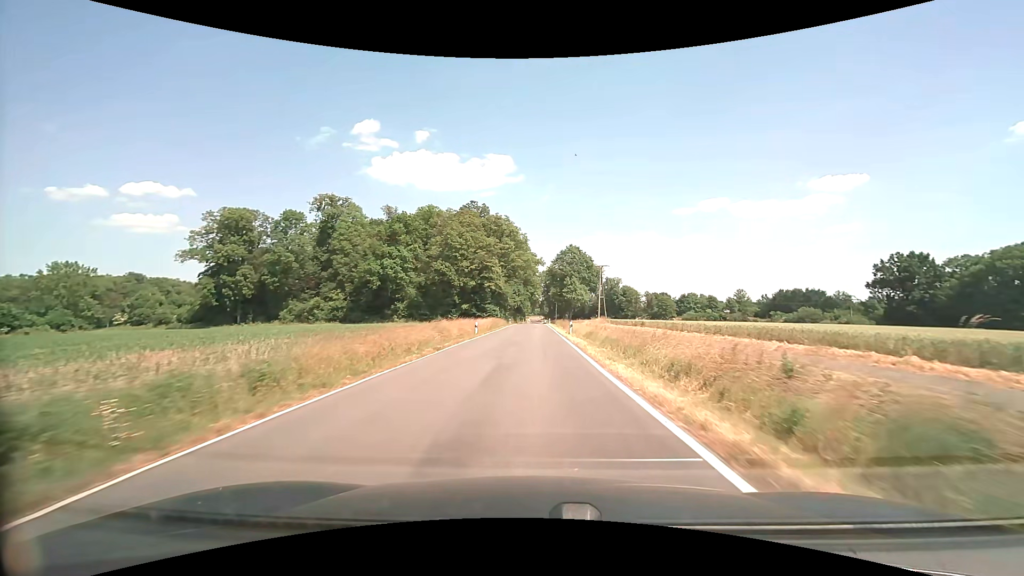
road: tertiary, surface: asphalt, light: Day
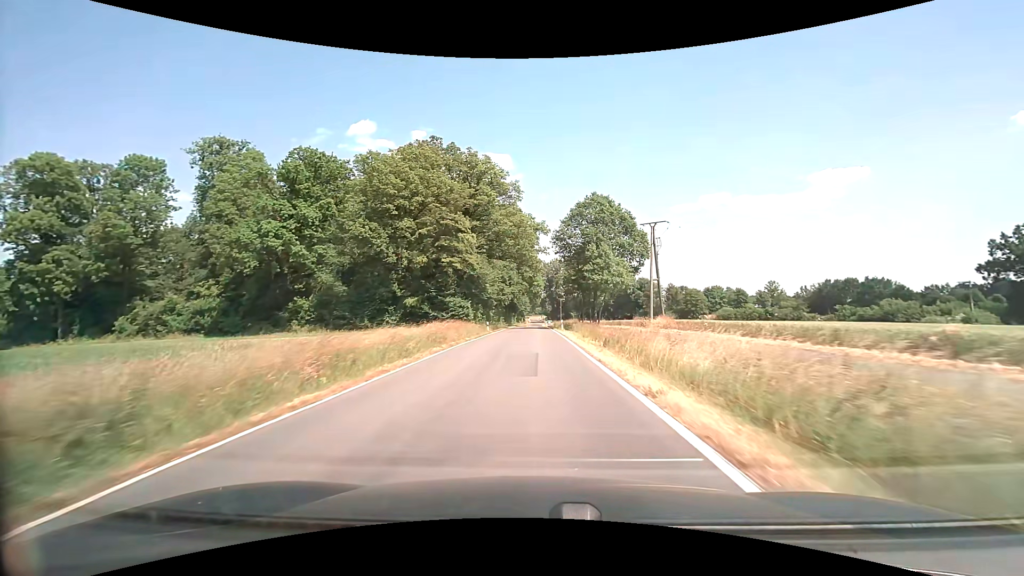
(+0.3, +42.0) m; 0°
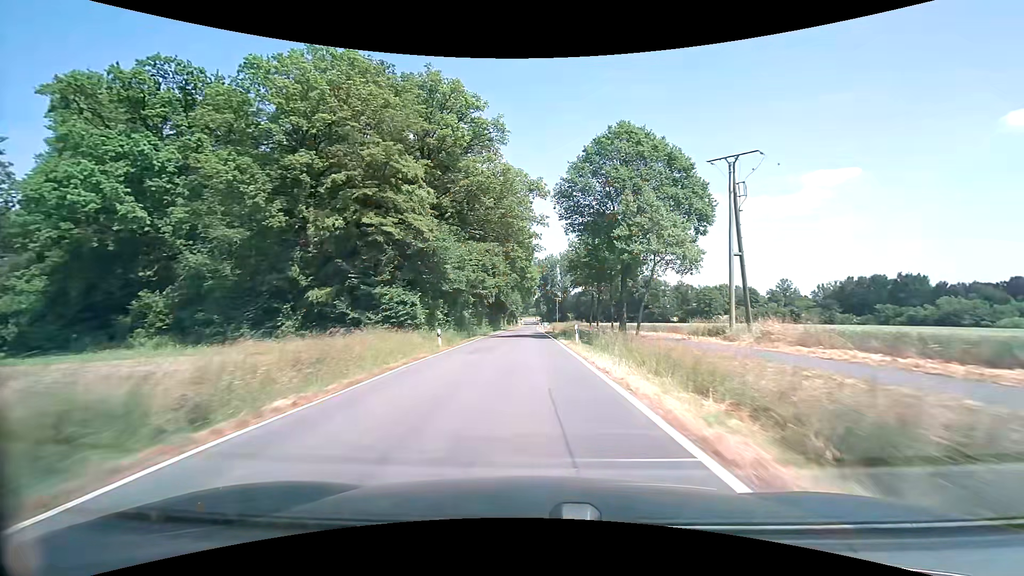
(+0.1, +22.1) m; +1°
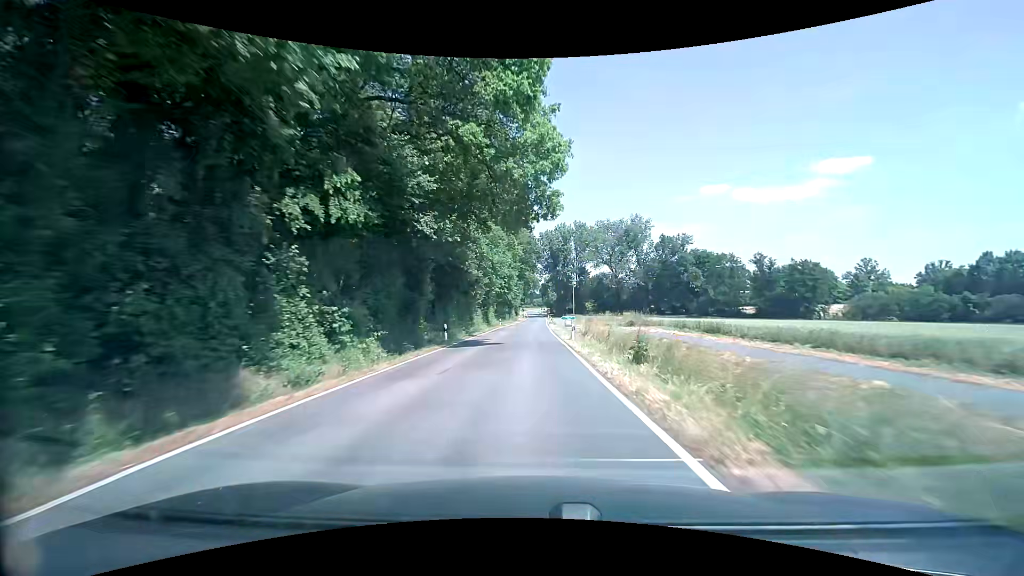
(-0.3, +58.0) m; 0°
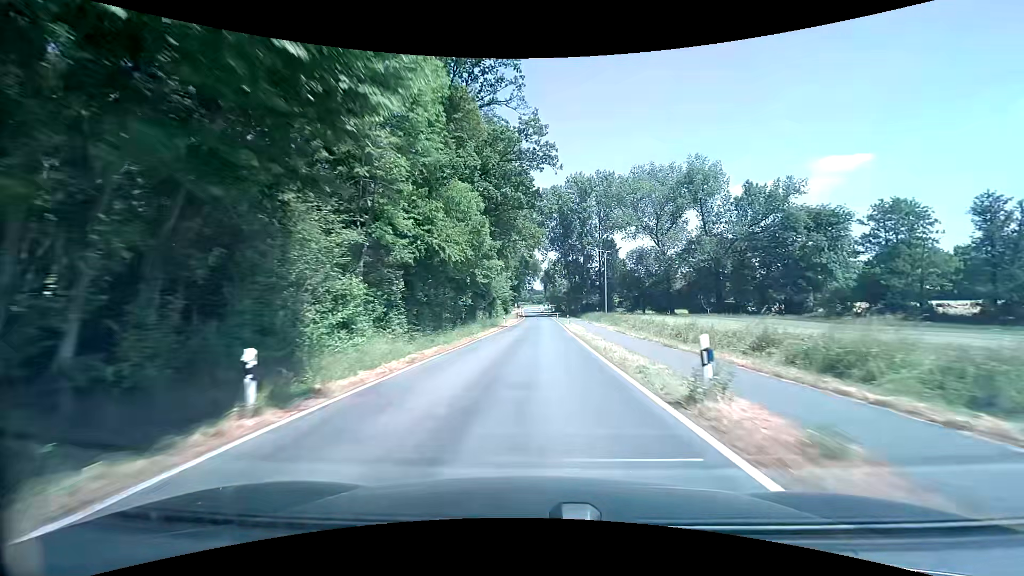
(-0.3, +60.3) m; 0°
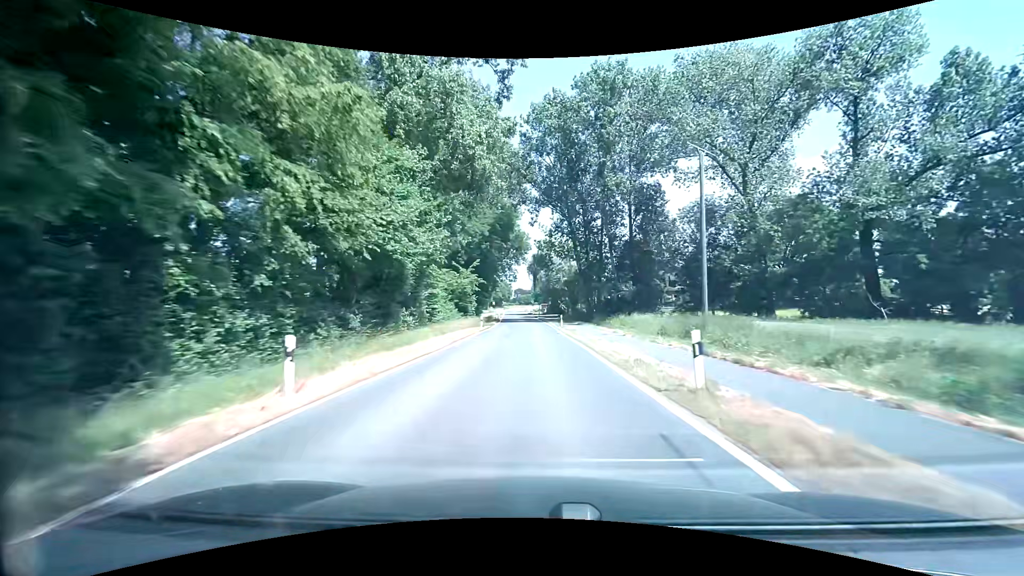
(+0.8, +48.0) m; +2°
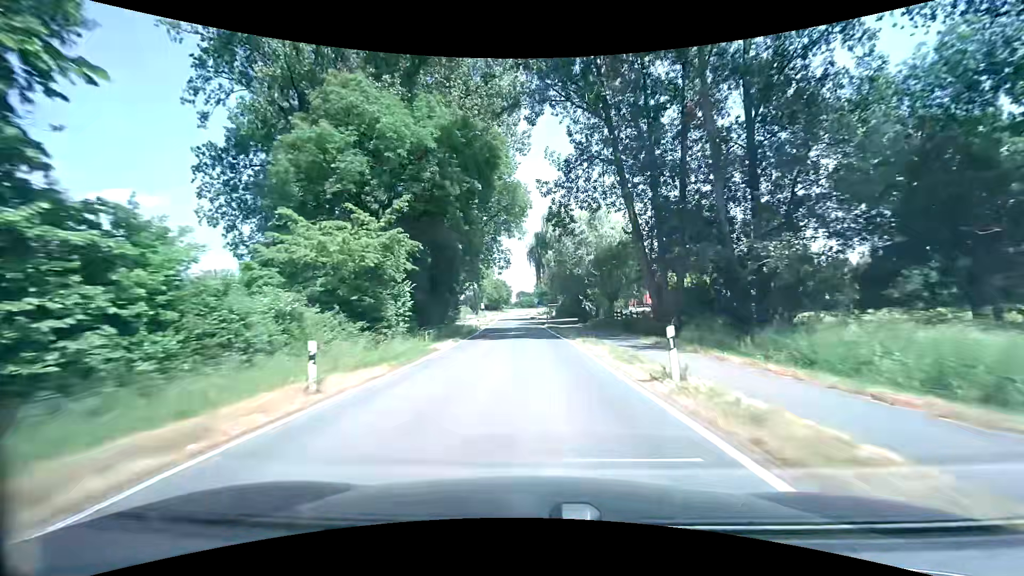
(-0.3, +34.7) m; 0°
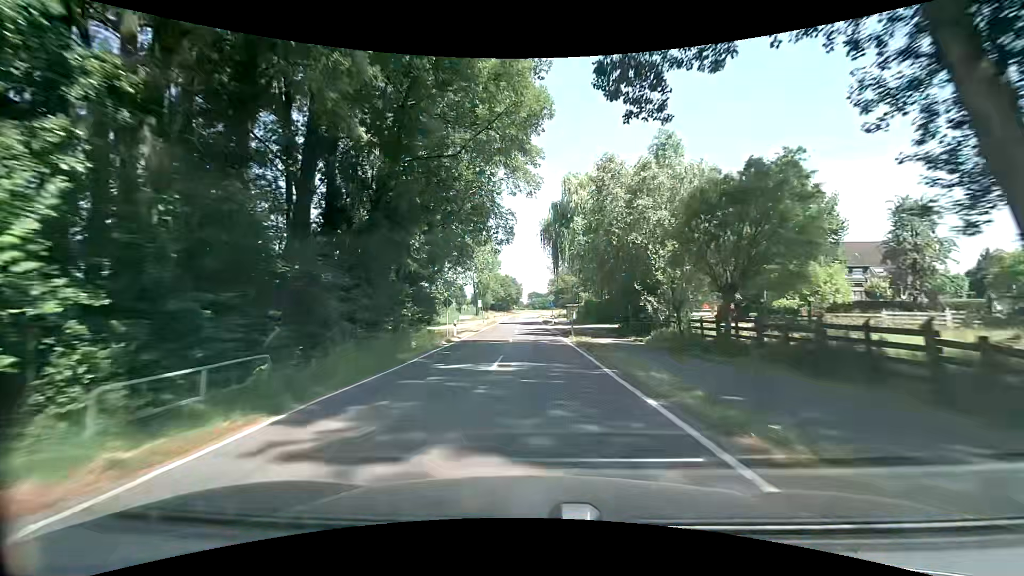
(-0.5, +22.6) m; -2°
